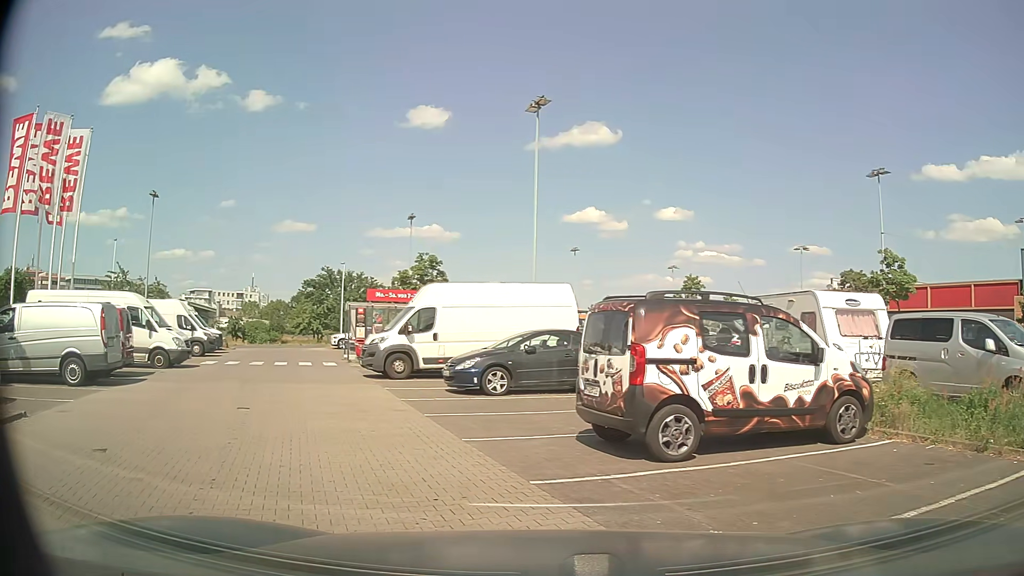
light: Day
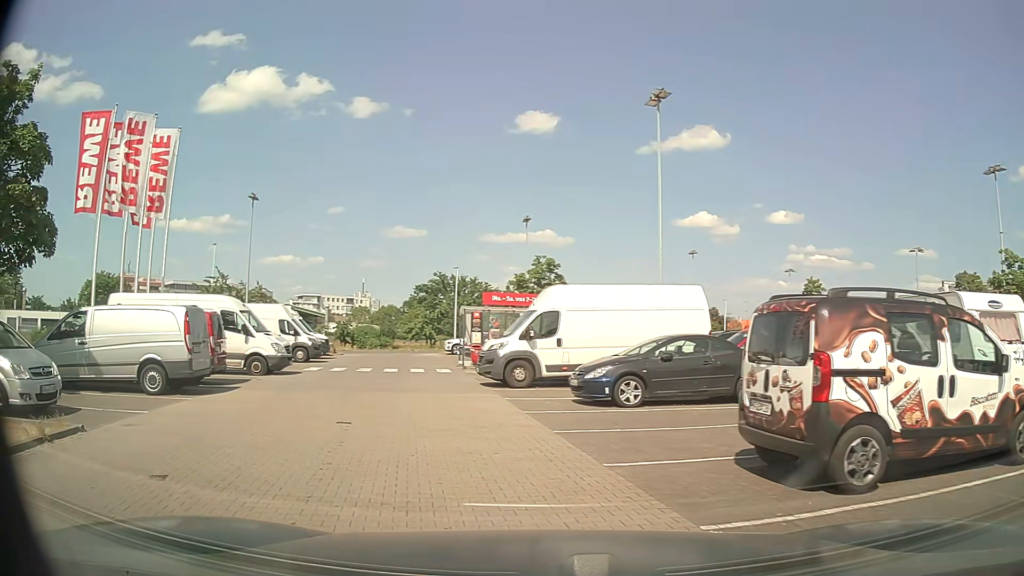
(-0.2, +1.5) m; -11°
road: service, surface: paving_stones
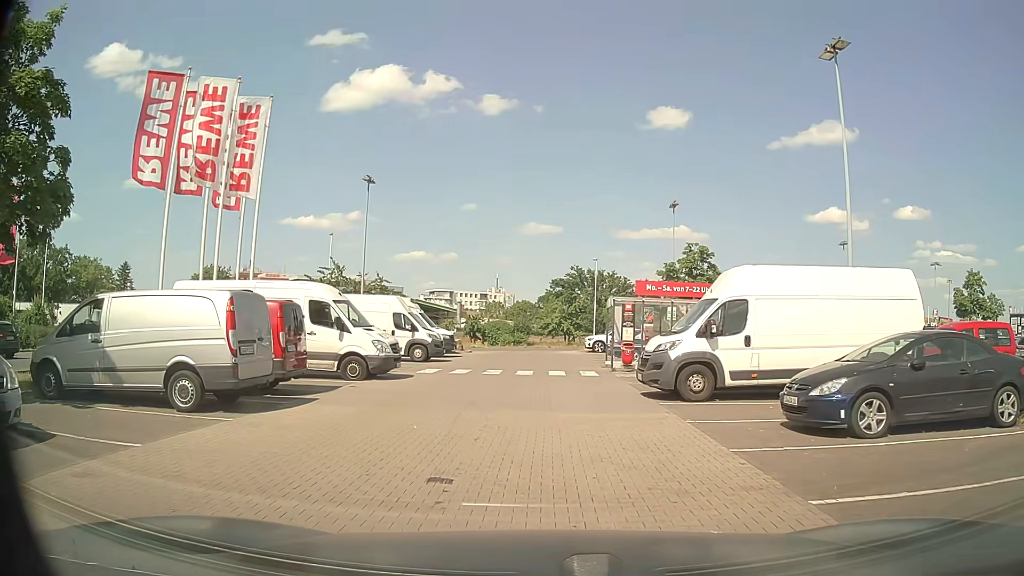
(-0.6, +4.5) m; -11°
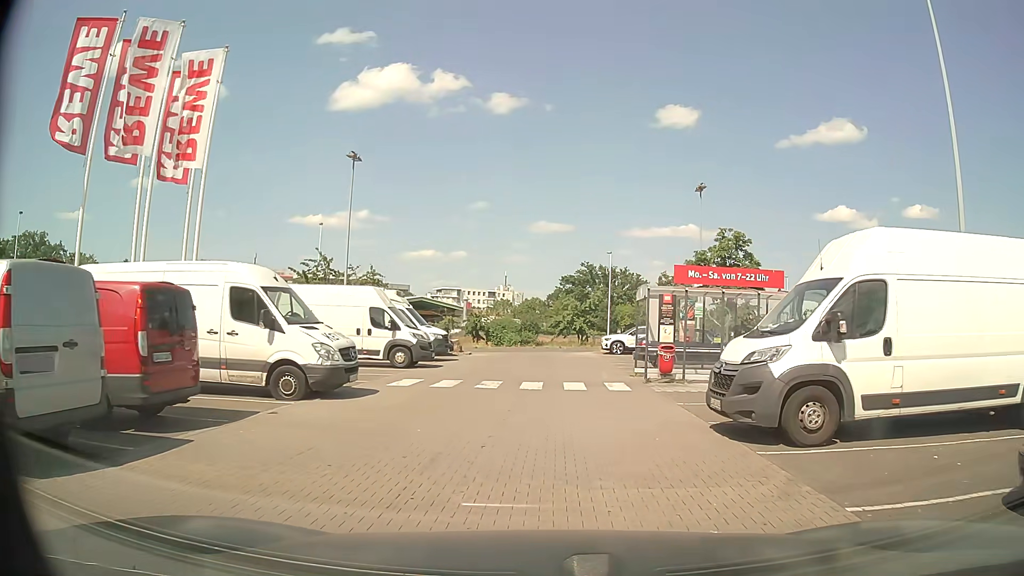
(-0.1, +5.4) m; -1°
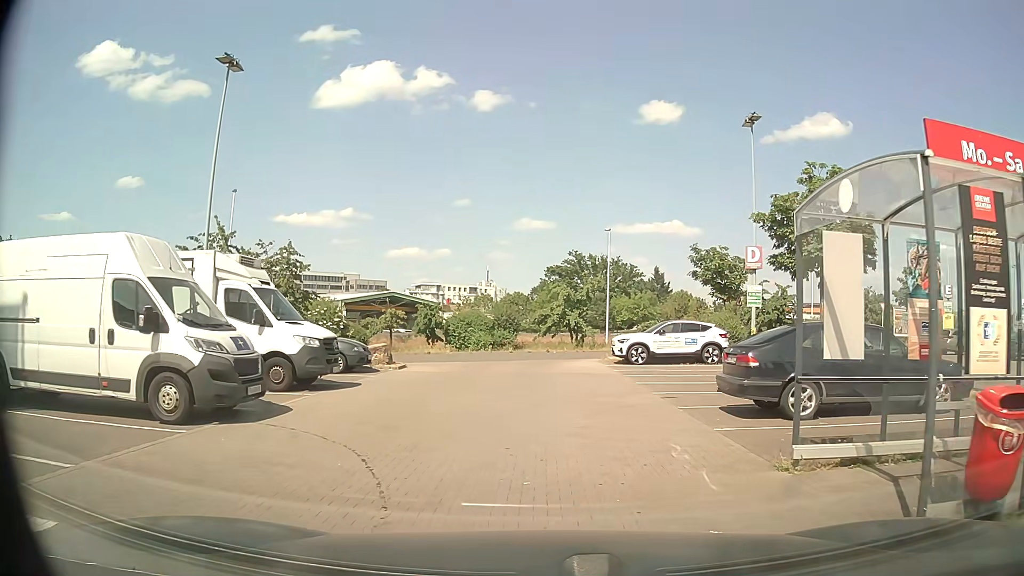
(+0.2, +13.5) m; +2°
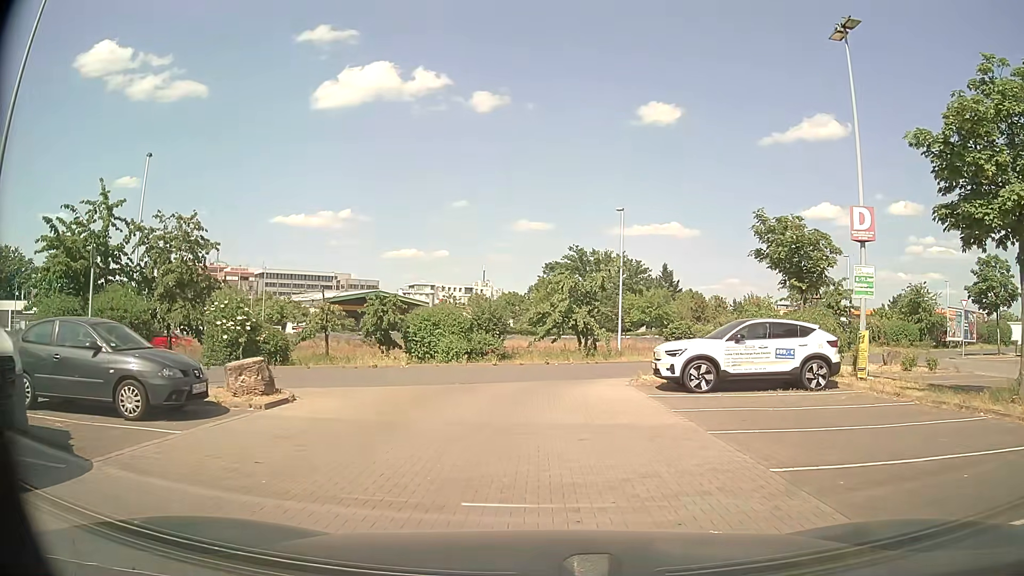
(0.0, +10.0) m; 0°
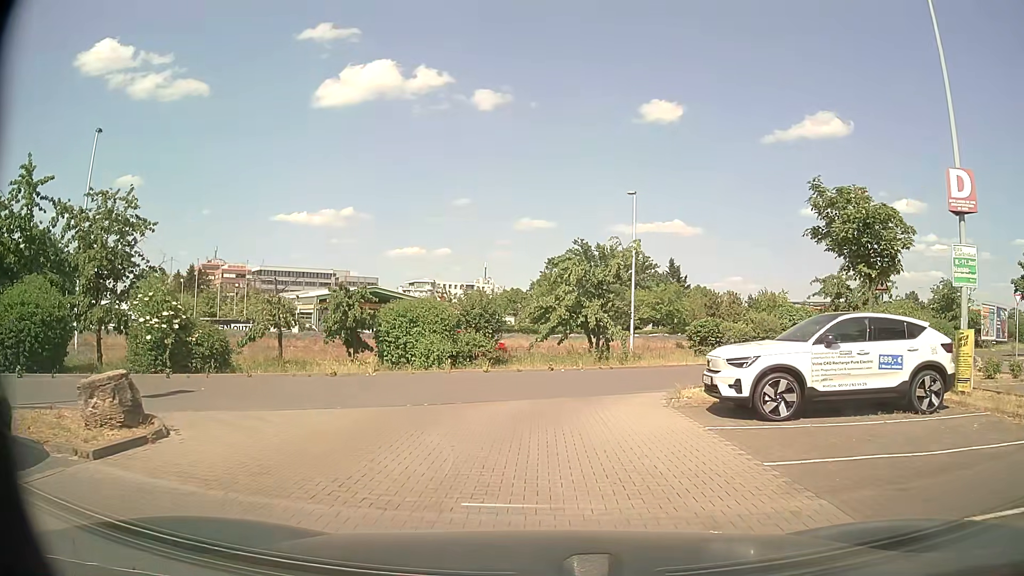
(0.0, +4.7) m; -1°
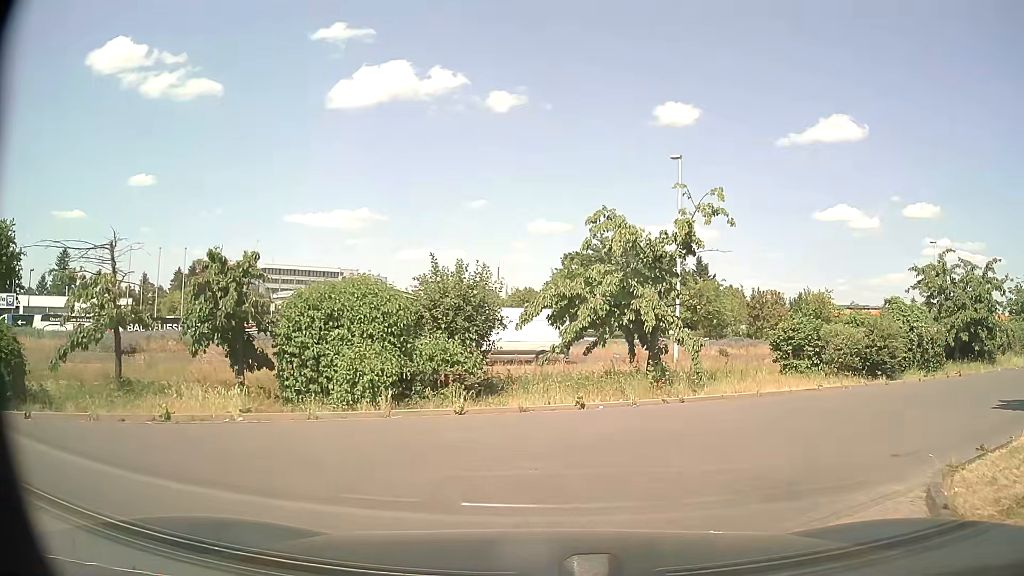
(0.0, +9.0) m; -1°
(+3, +9) (+12, +14) (+21, +19) (+29, +24) (+38, +29) (+47, +34) (+56, +37) (+66, +40) (+76, +40) (+86, +40) m
